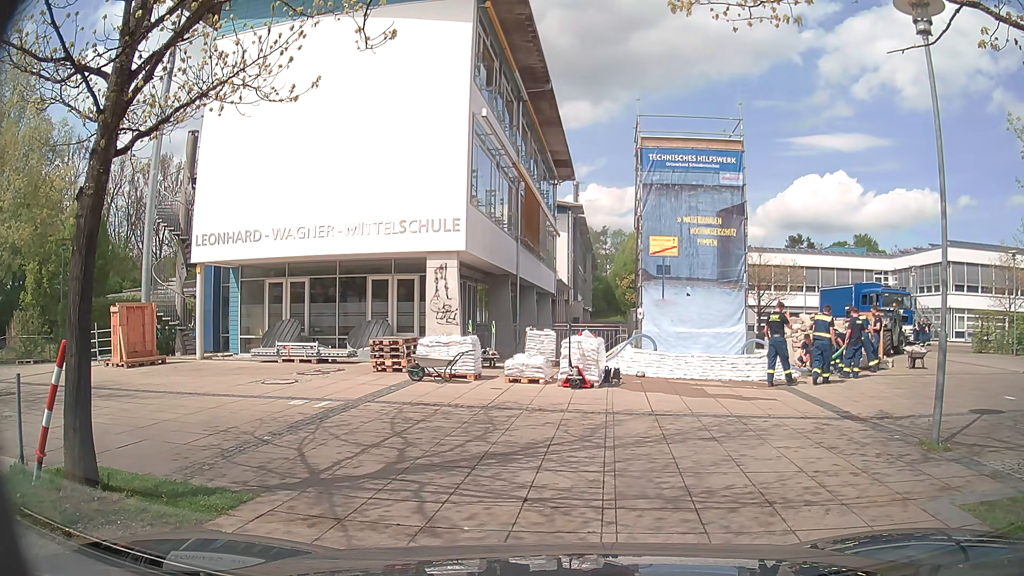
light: Day
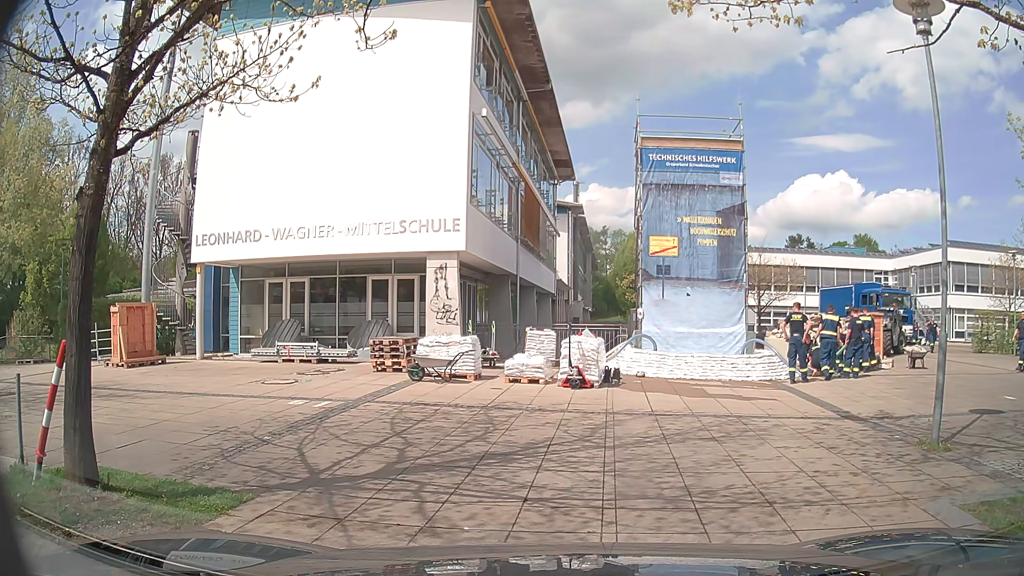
(0.0, 0.0) m; 0°
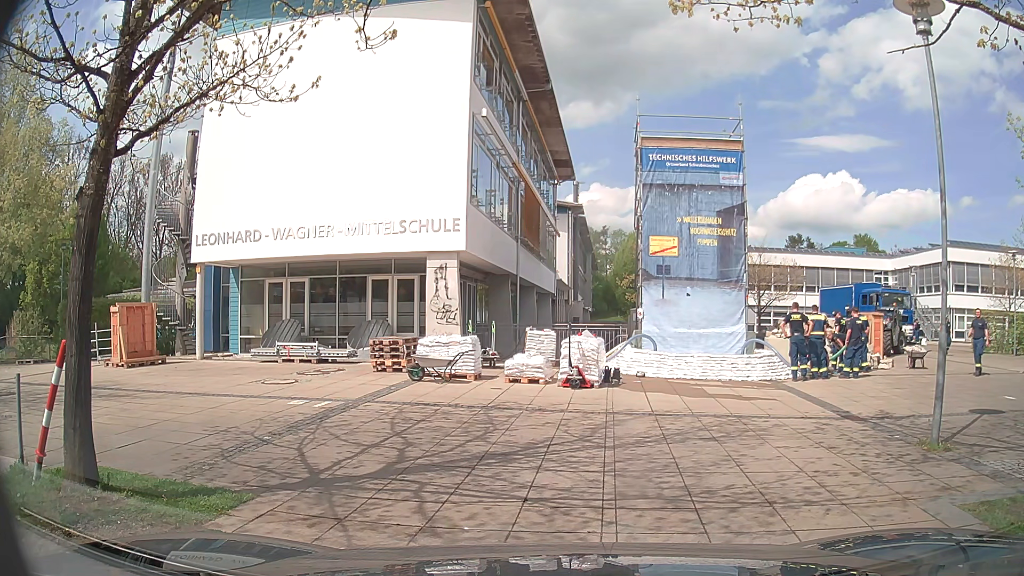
(0.0, 0.0) m; 0°
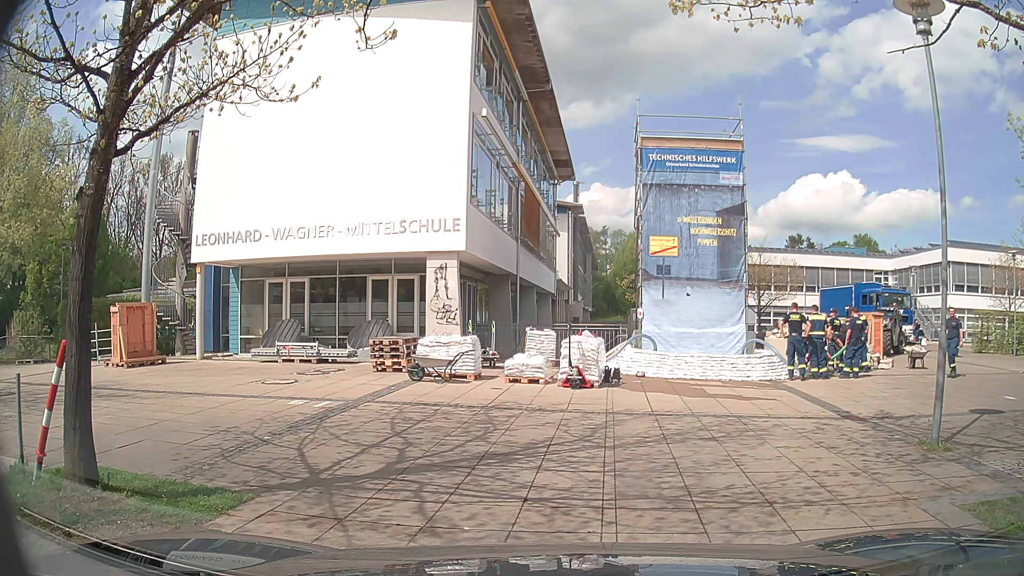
(0.0, 0.0) m; 0°
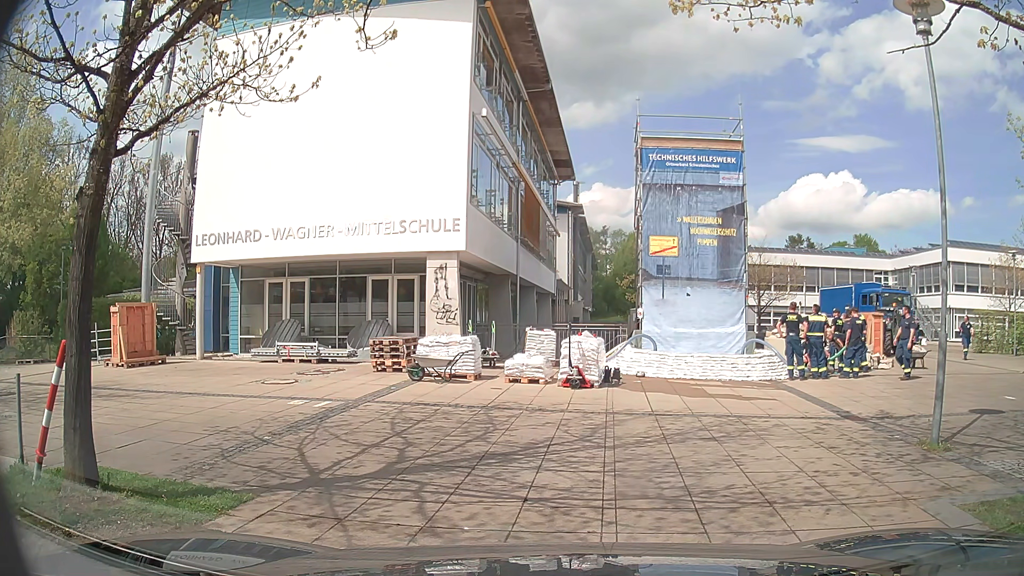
(0.0, 0.0) m; 0°
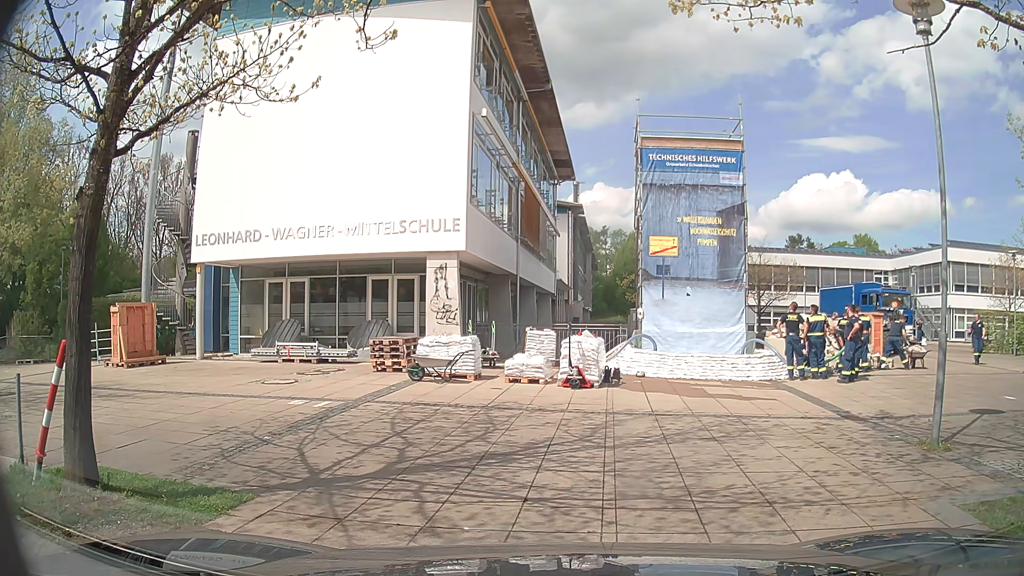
(0.0, 0.0) m; 0°
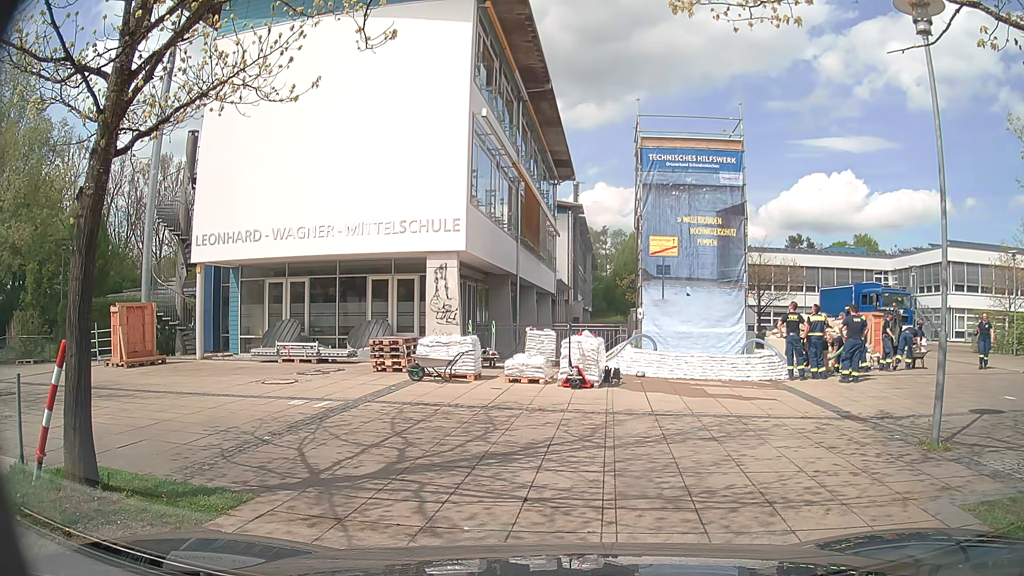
(0.0, 0.0) m; 0°
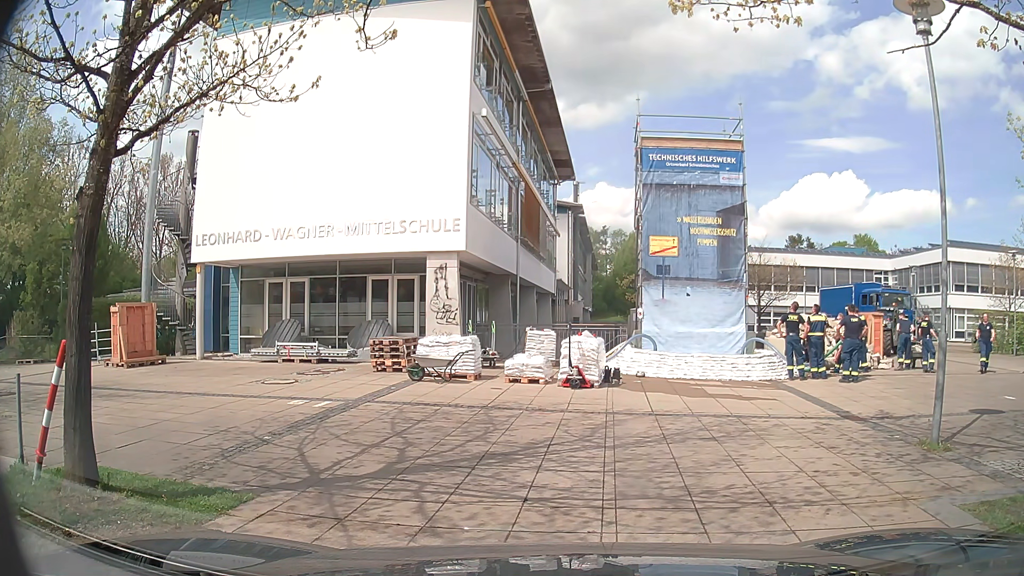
(0.0, 0.0) m; 0°
